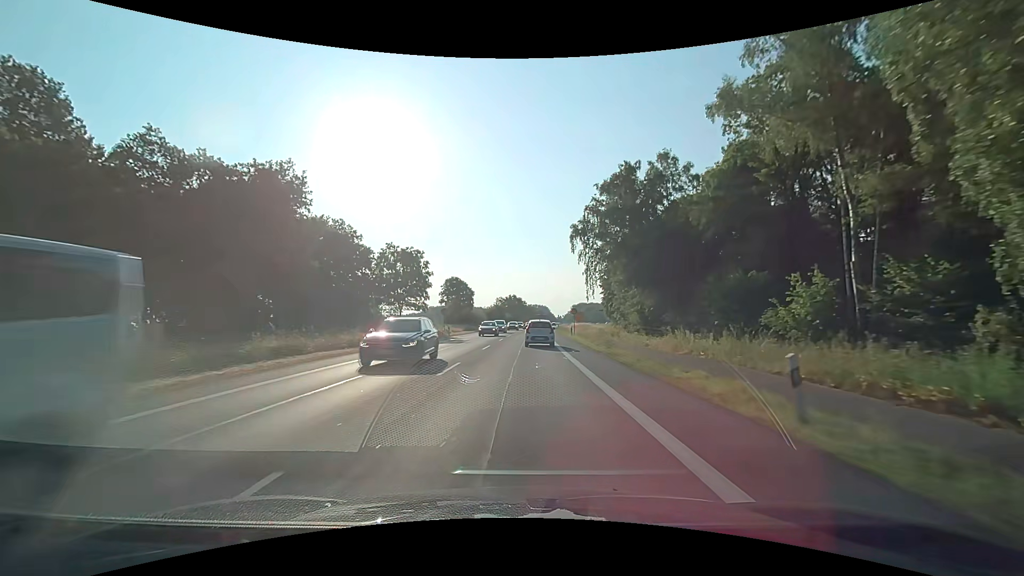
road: primary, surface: asphalt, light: Day
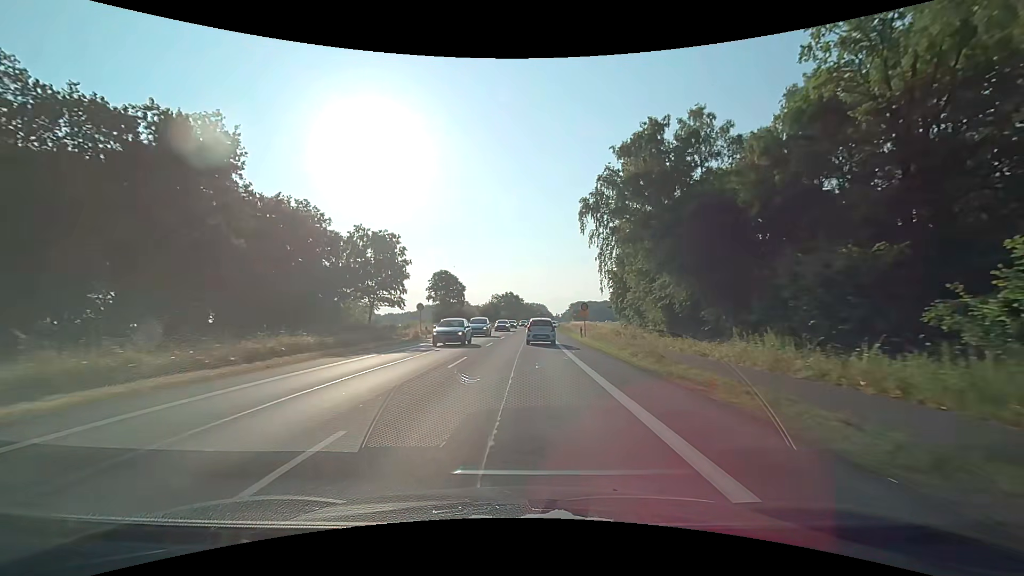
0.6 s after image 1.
(+0.1, +10.4) m; 0°
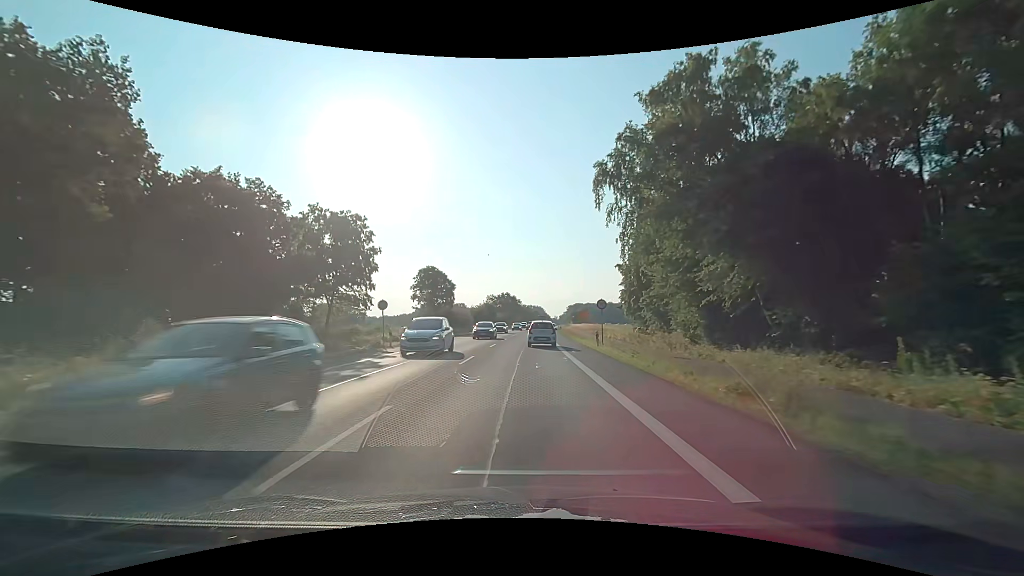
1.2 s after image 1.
(+0.1, +9.9) m; +1°
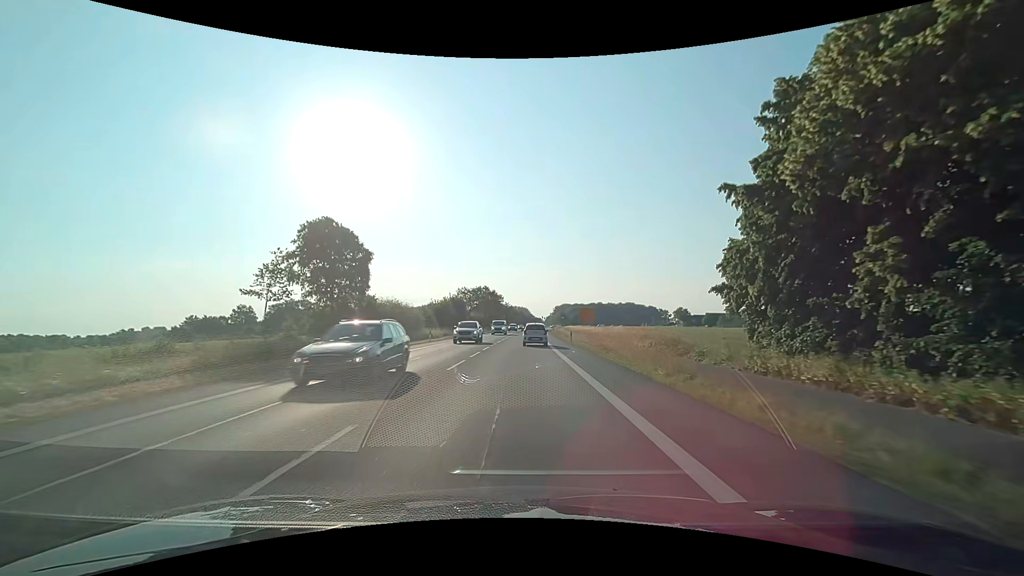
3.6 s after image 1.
(+0.4, +37.1) m; +1°
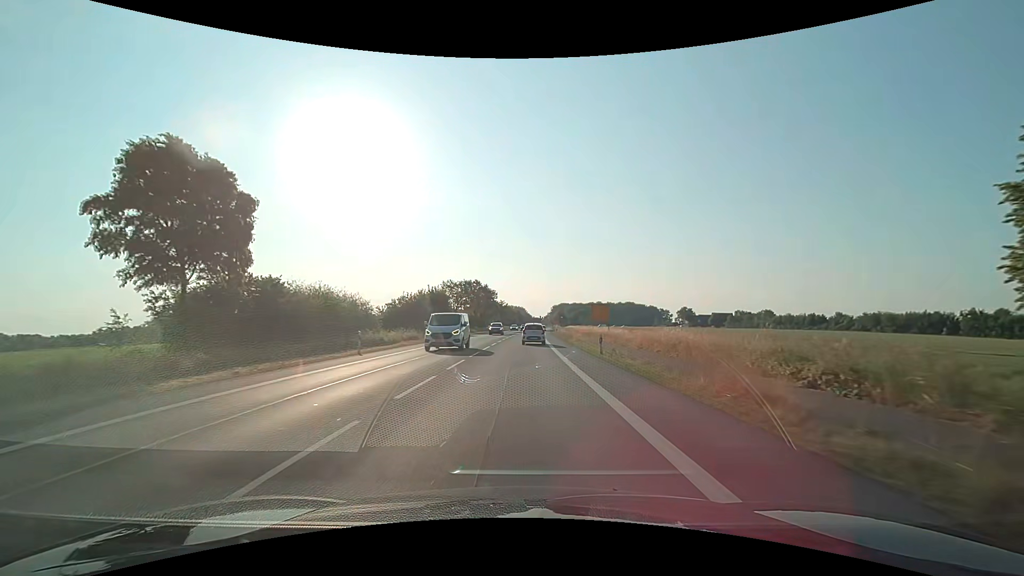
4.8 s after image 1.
(+0.1, +18.0) m; +1°
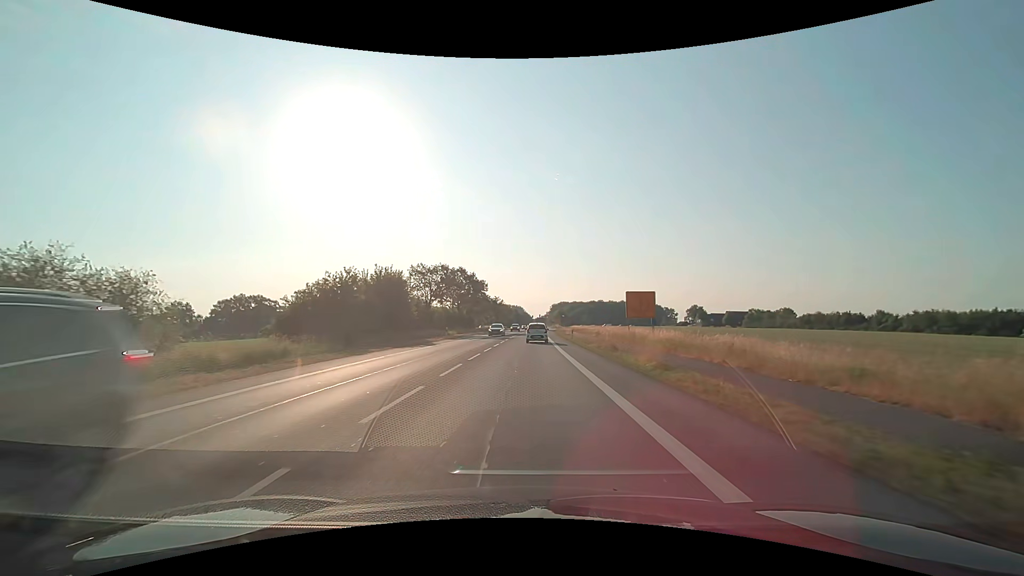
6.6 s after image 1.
(-0.2, +26.4) m; 0°
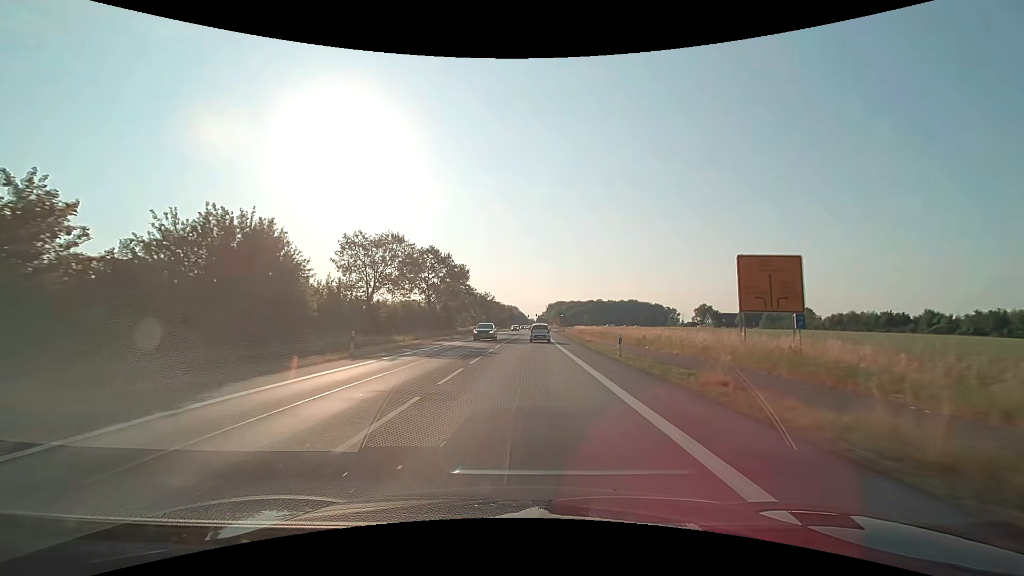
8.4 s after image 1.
(+0.1, +25.7) m; +1°
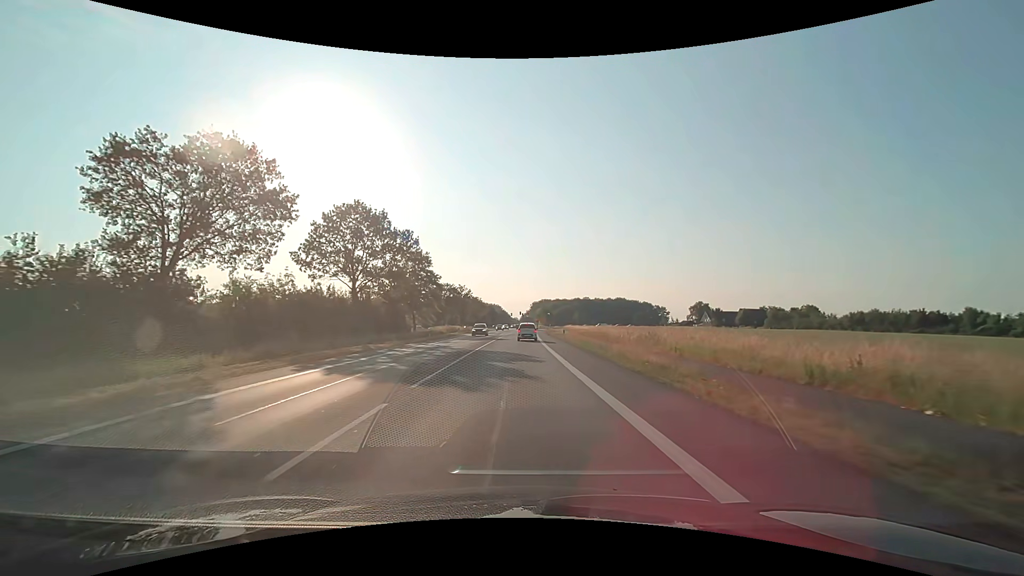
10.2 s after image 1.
(+0.3, +24.9) m; +2°
(0, +10) (0, +20) (0, +30) (0, +40) (0, +50) (0, +60) (0, +70) (0, +80) (0, +90) (0, +100) m
